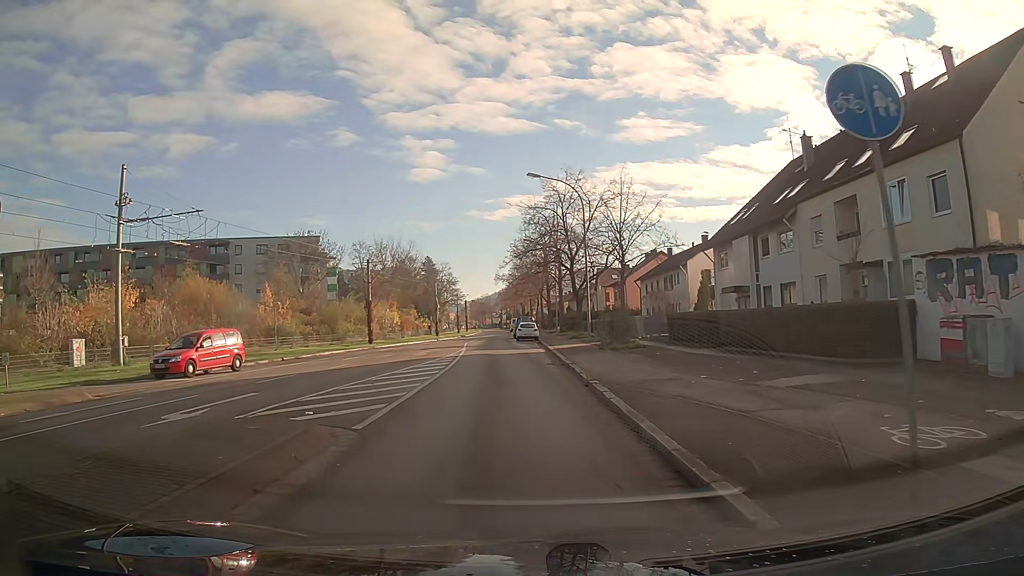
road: tertiary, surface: asphalt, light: Day
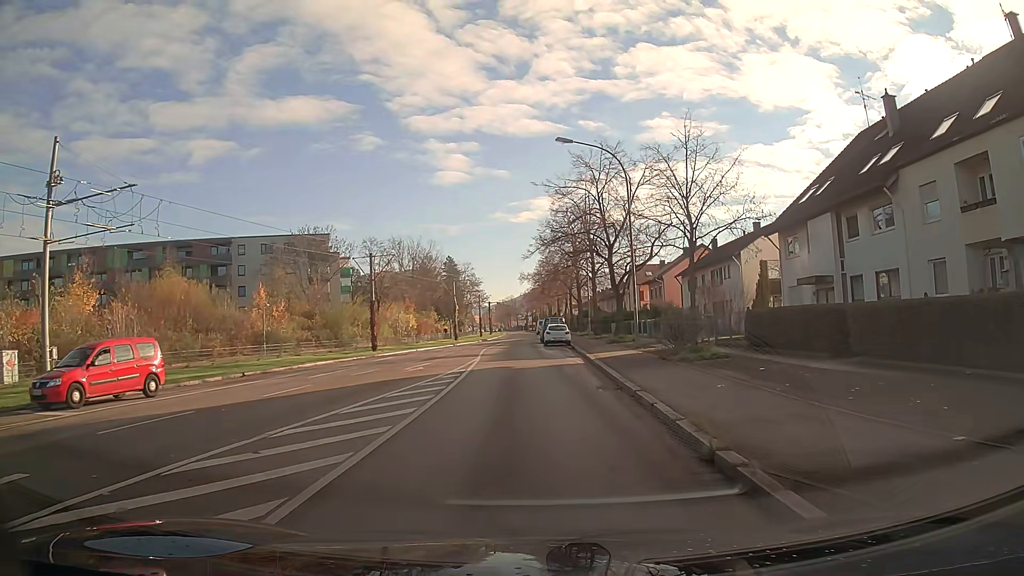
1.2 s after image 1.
(-0.2, +8.3) m; -2°
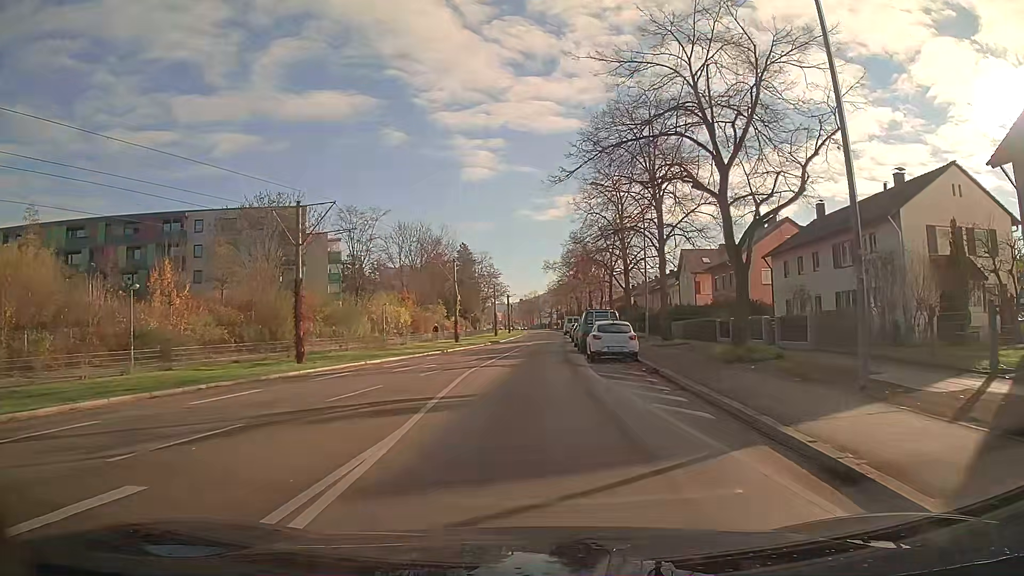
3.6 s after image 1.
(-0.3, +20.6) m; -2°
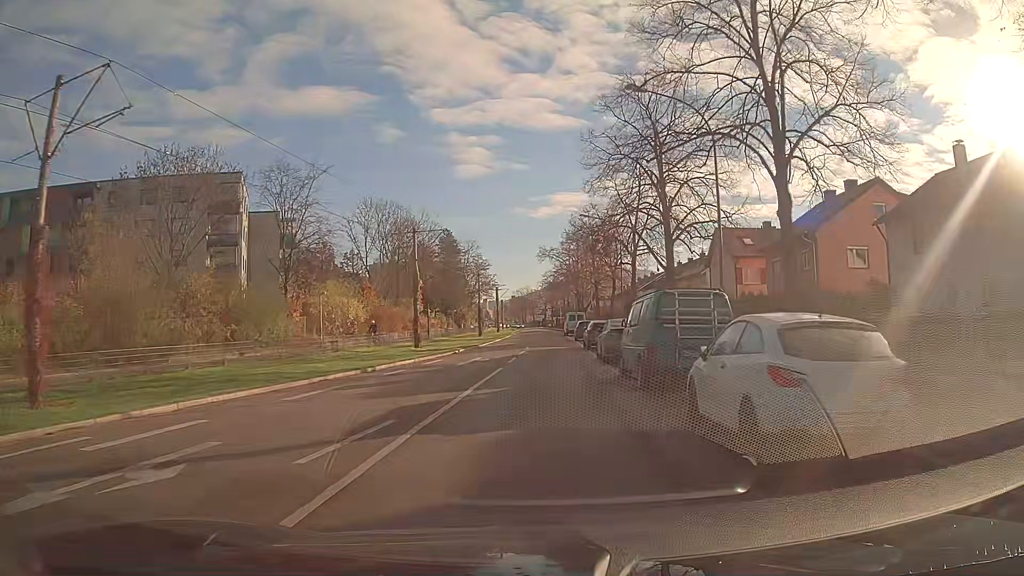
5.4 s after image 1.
(+0.1, +17.6) m; +1°
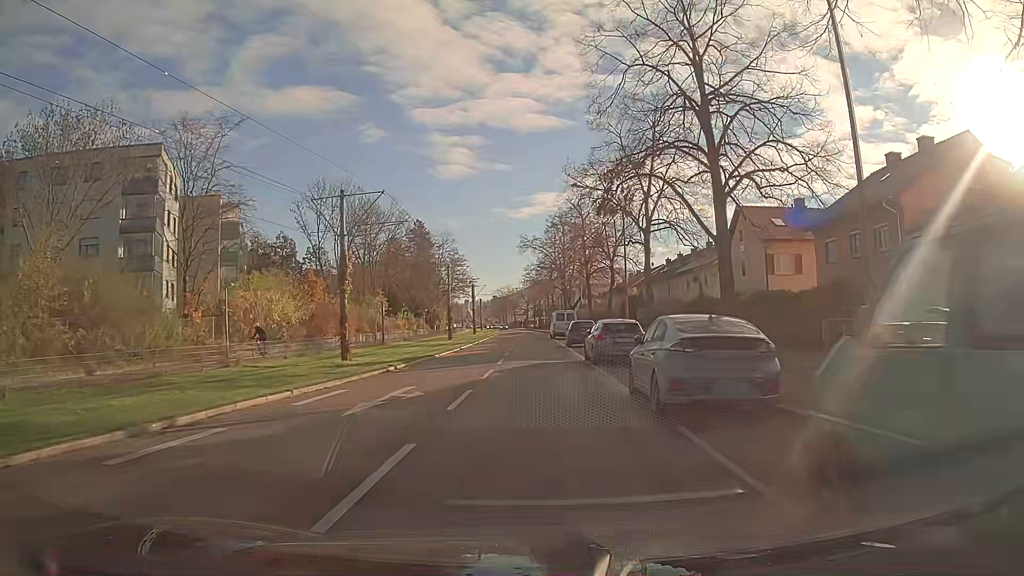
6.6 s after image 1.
(+0.2, +12.2) m; +1°
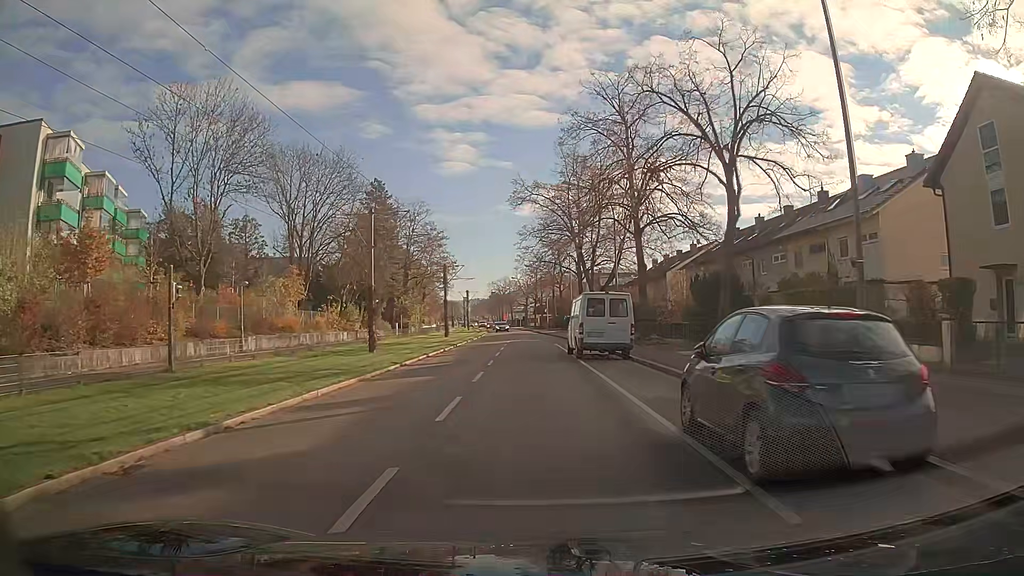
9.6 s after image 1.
(0.0, +31.4) m; 0°
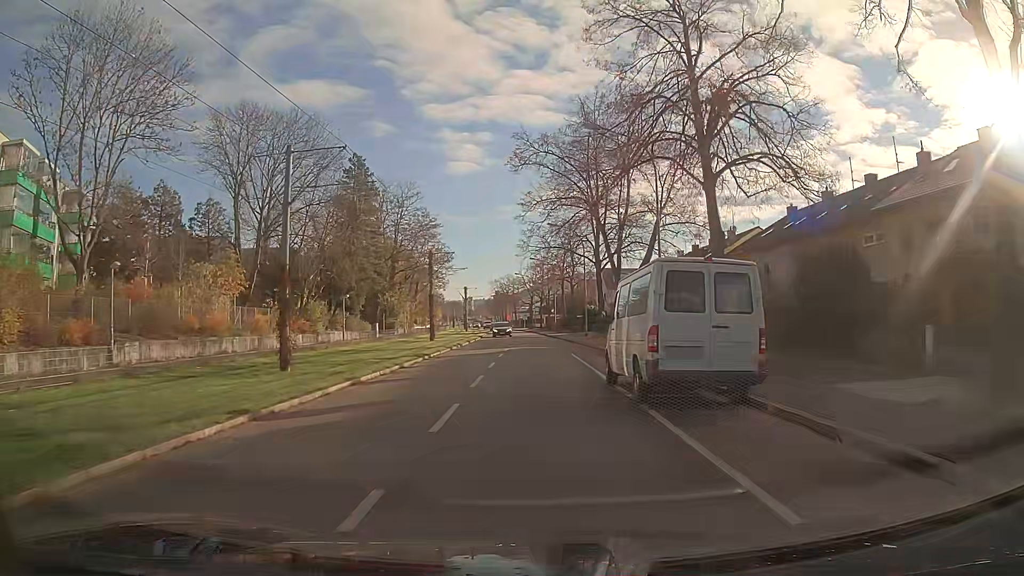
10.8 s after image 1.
(0.0, +12.9) m; 0°
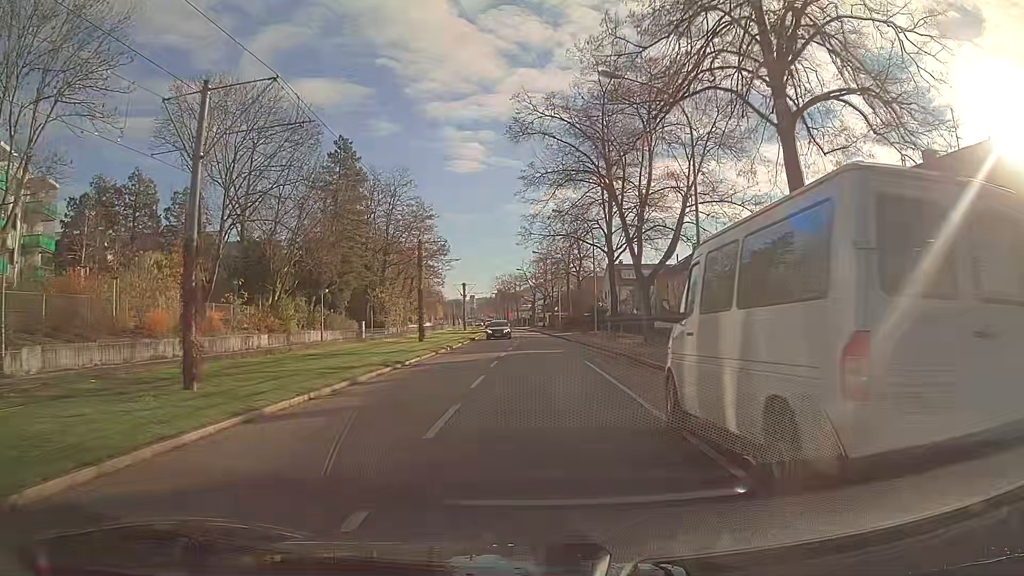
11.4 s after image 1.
(0.0, +6.5) m; 0°
